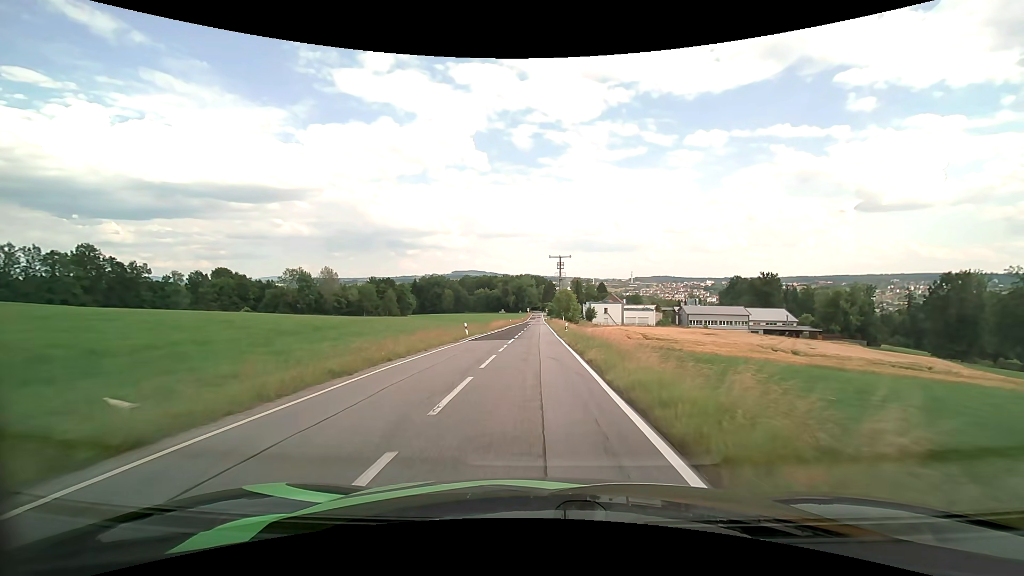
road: tertiary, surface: asphalt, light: Day
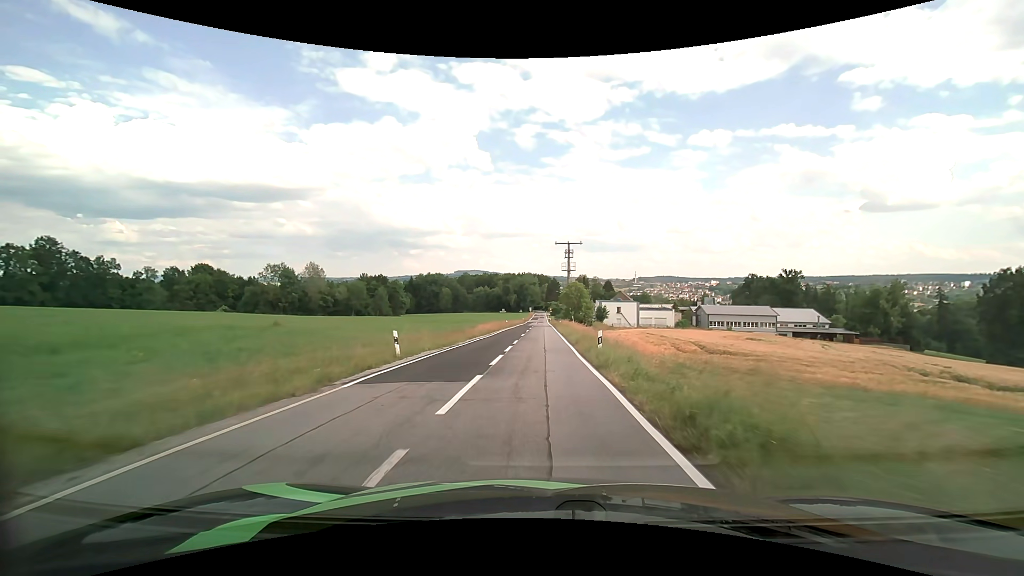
(-0.1, +17.7) m; 0°
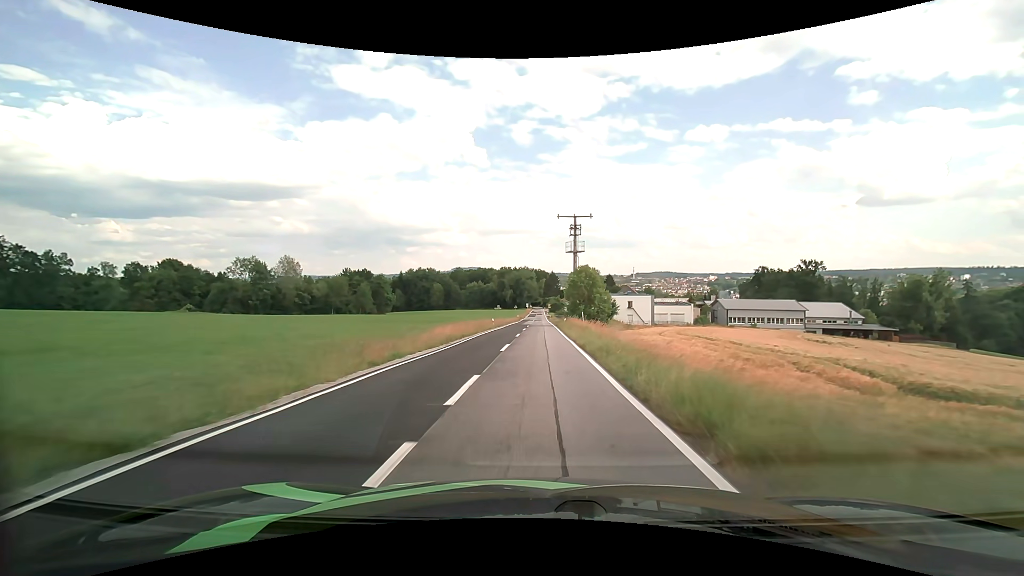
(0.0, +18.3) m; 0°
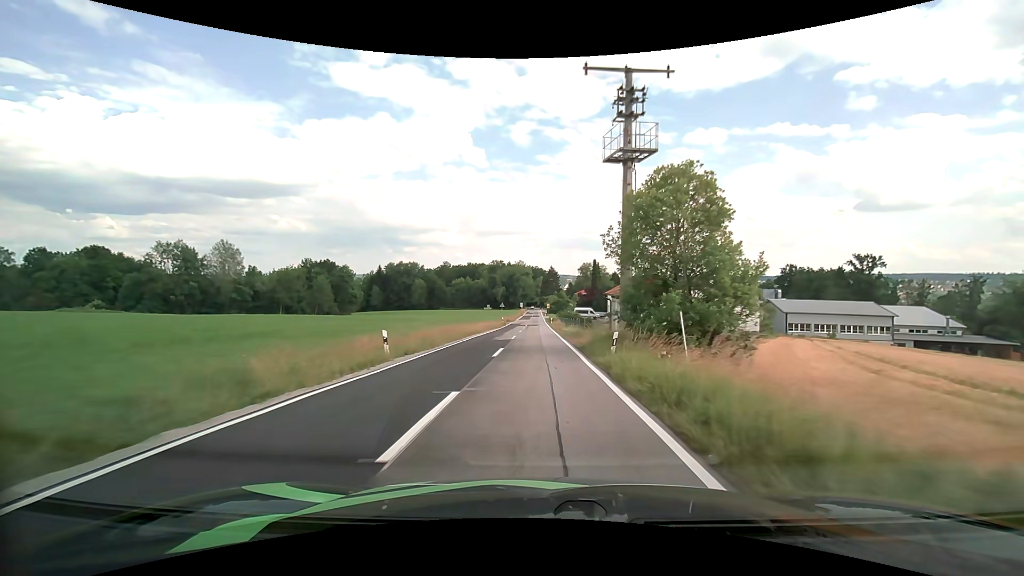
(+0.2, +35.3) m; 0°
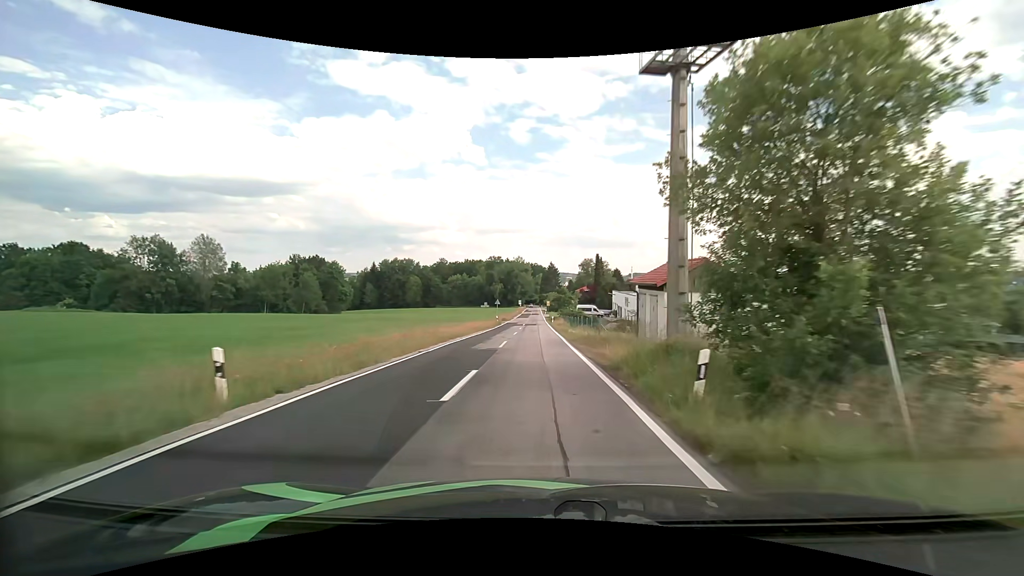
(0.0, +8.4) m; 0°
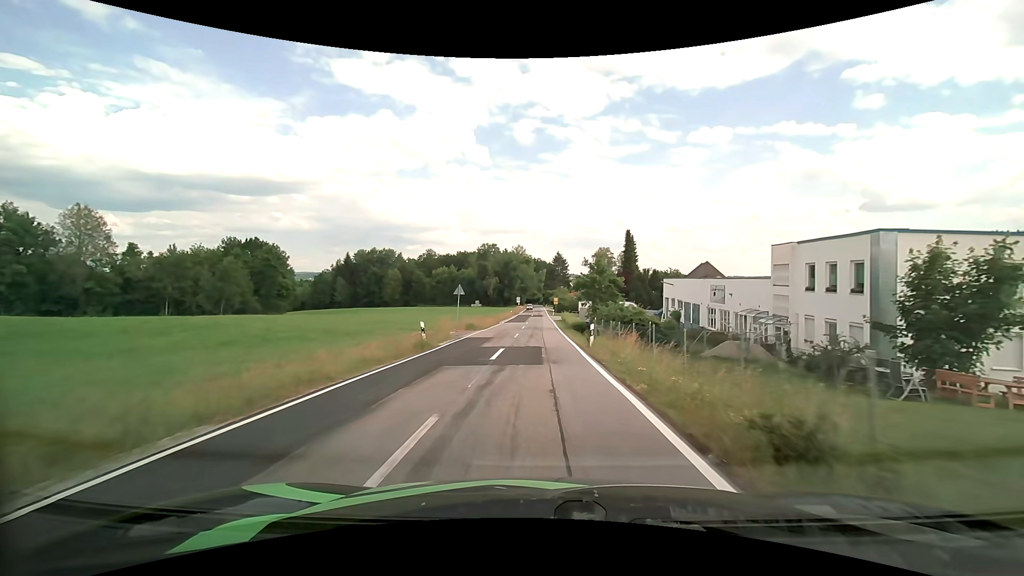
(-0.2, +40.2) m; 0°
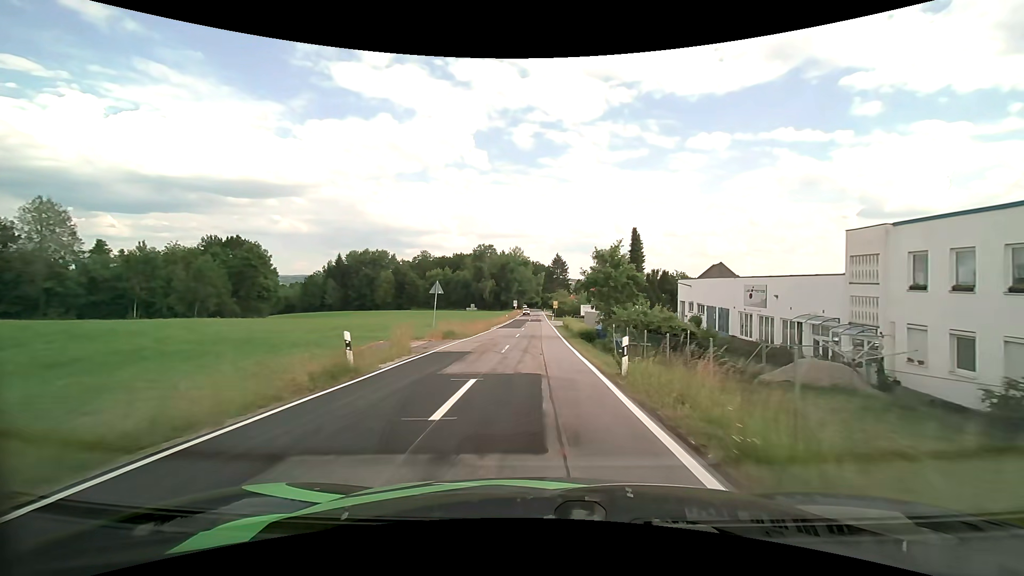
(0.0, +7.7) m; 0°
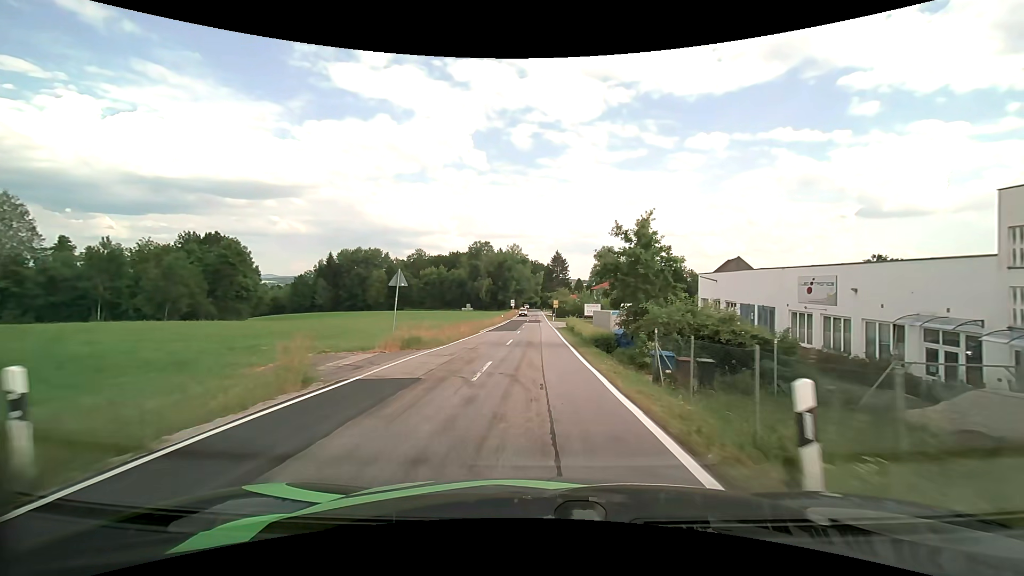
(0.0, +7.9) m; 0°
(0, +10) (0, +20) (0, +30) (0, +40) (0, +50) (0, +60) (0, +70) (0, +80) (0, +90) (0, +100) m
